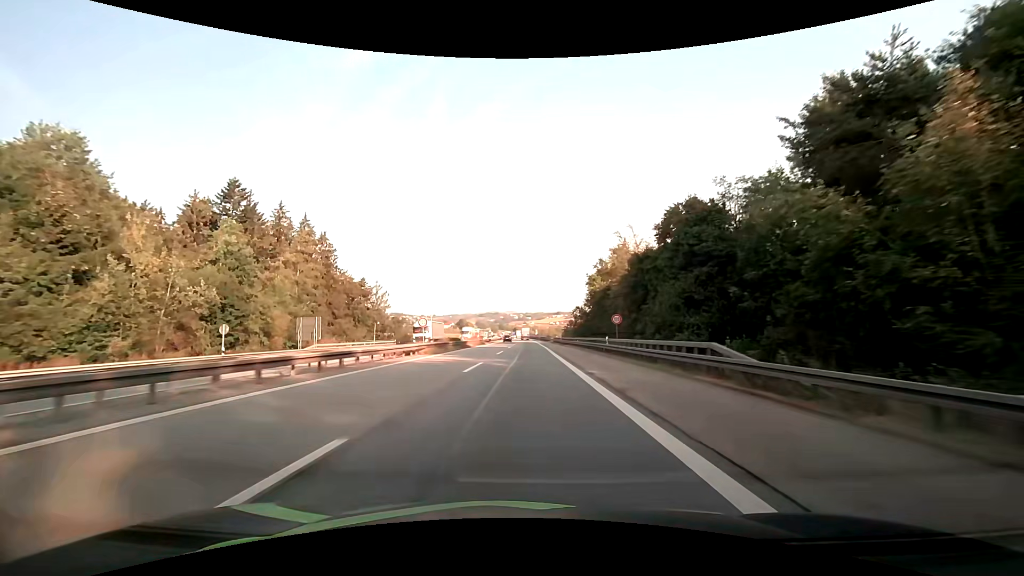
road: motorway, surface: asphalt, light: Day
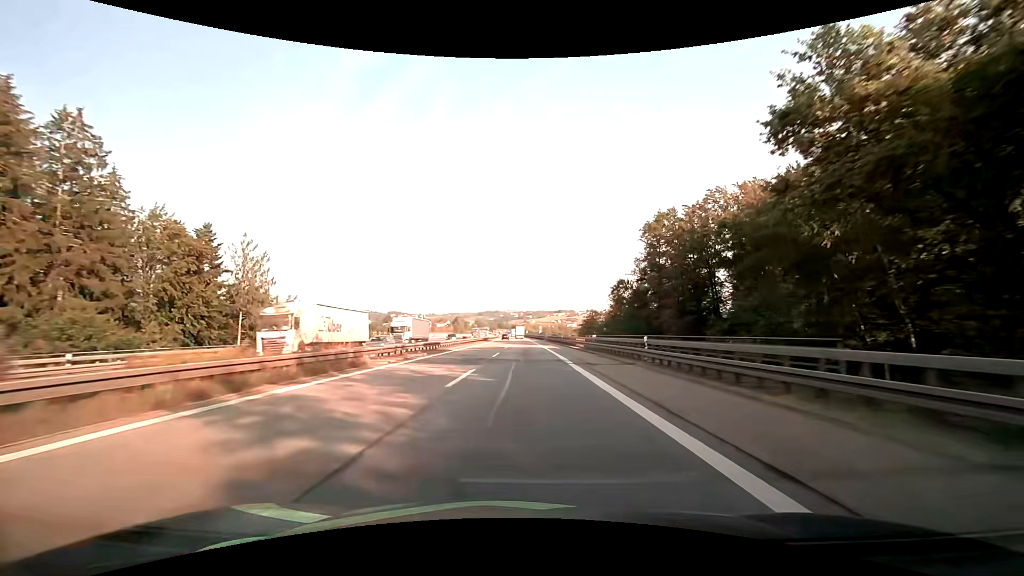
(-0.2, +58.1) m; 0°
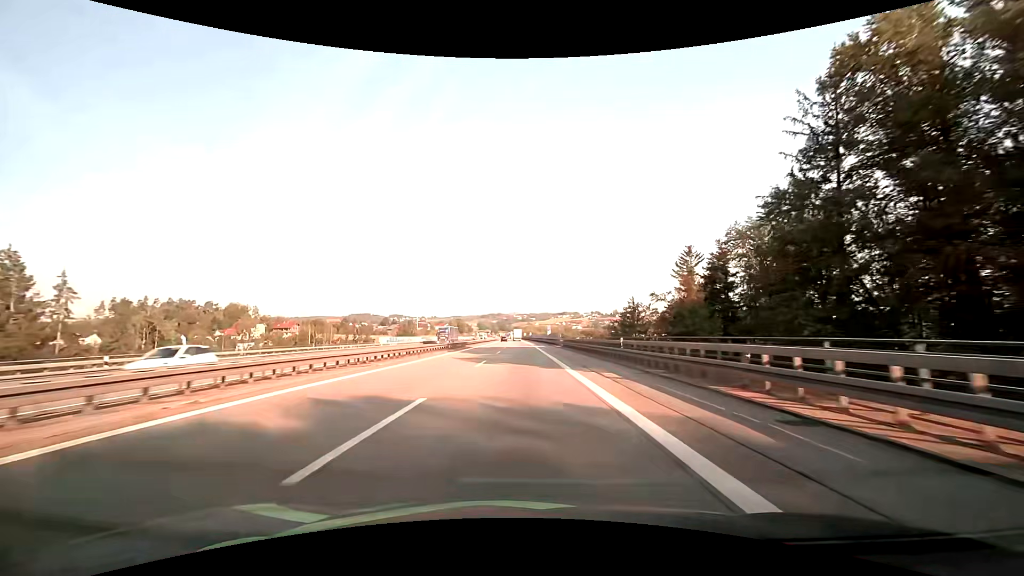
(+0.1, +43.5) m; 0°
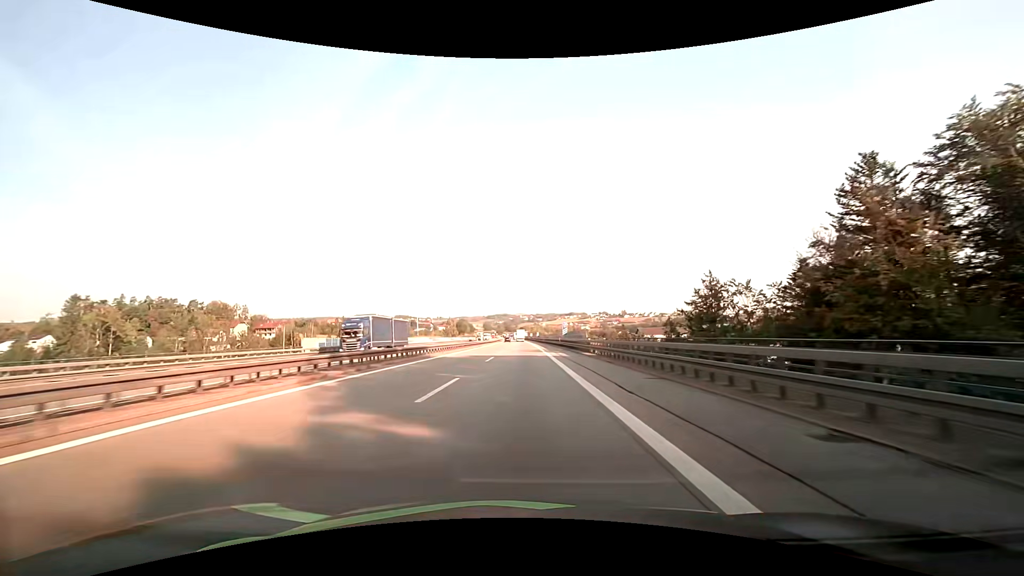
(-0.1, +29.9) m; -1°
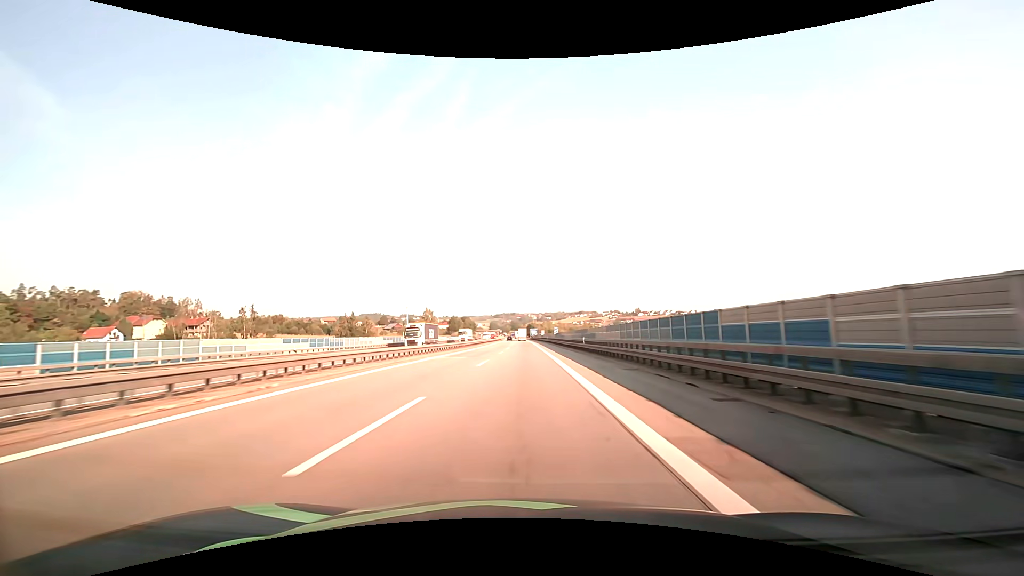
(-0.6, +76.4) m; -1°
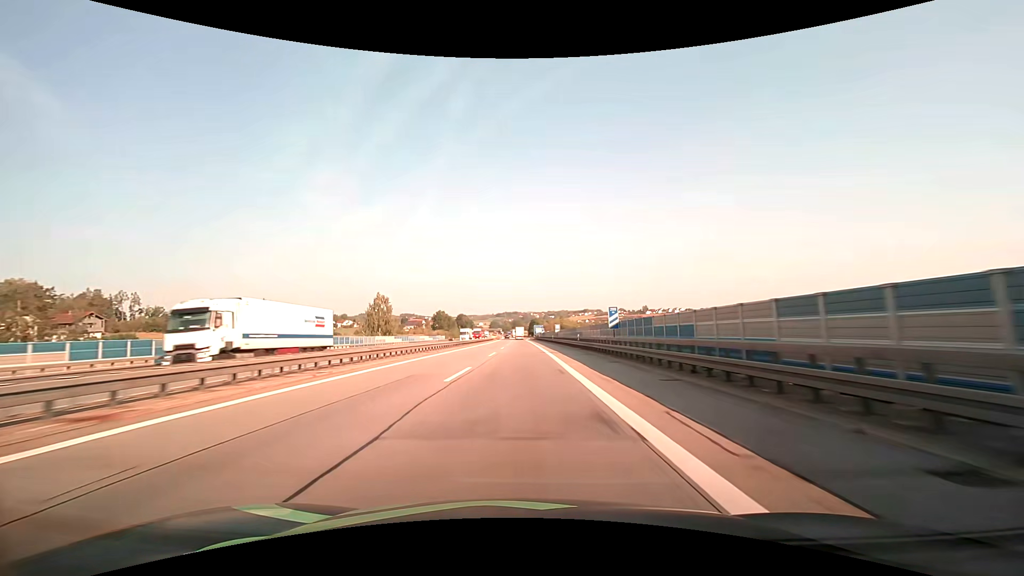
(-0.3, +62.3) m; 0°
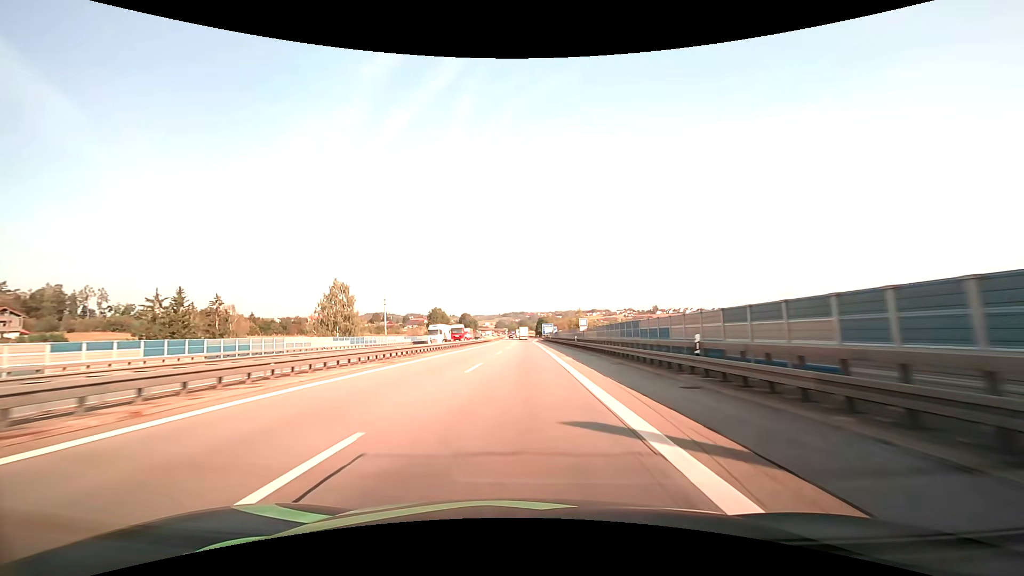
(-0.2, +31.1) m; -1°
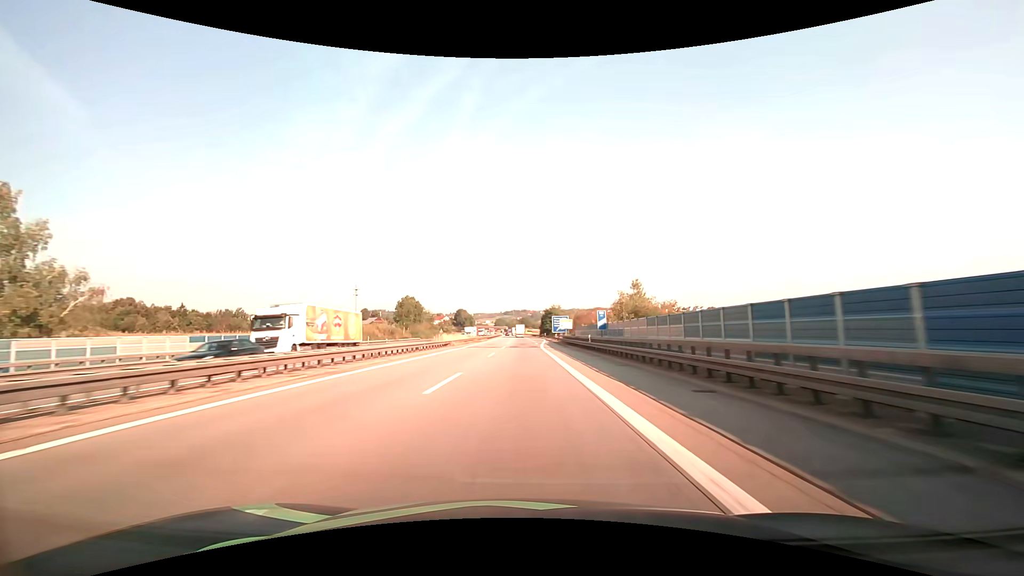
(-0.2, +60.9) m; 0°
(0, +10) (0, +20) (0, +30) (0, +40) (0, +50) (0, +60) (+1, +70) (+1, +80) (+1, +90) (+2, +100) m
